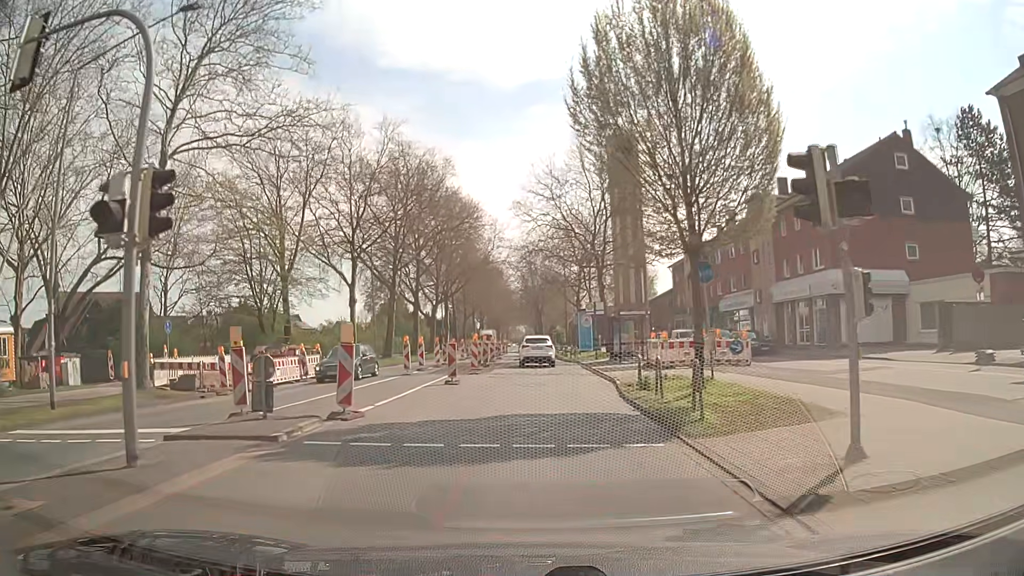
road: secondary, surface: asphalt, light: Day
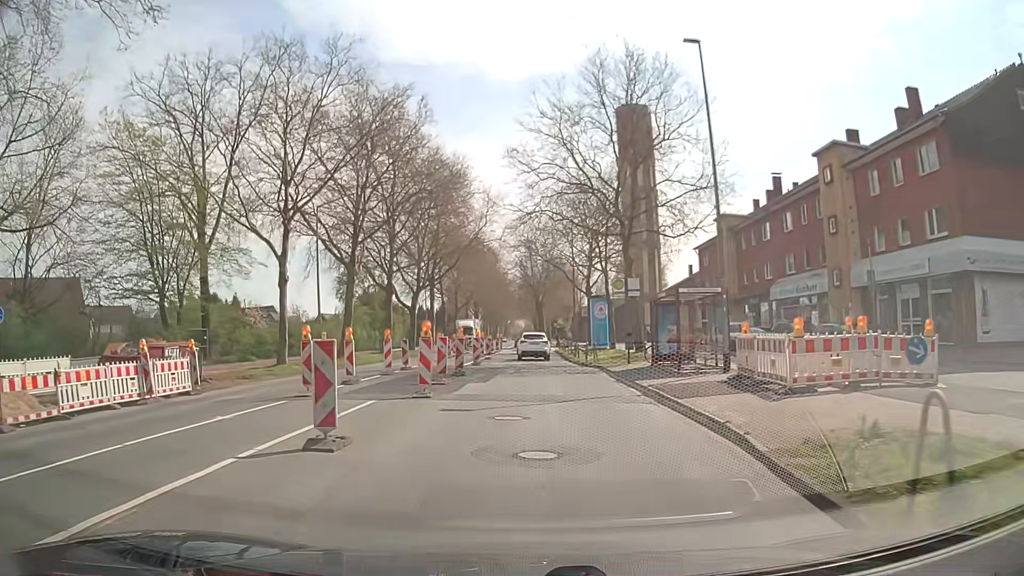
(-0.1, +13.3) m; -1°
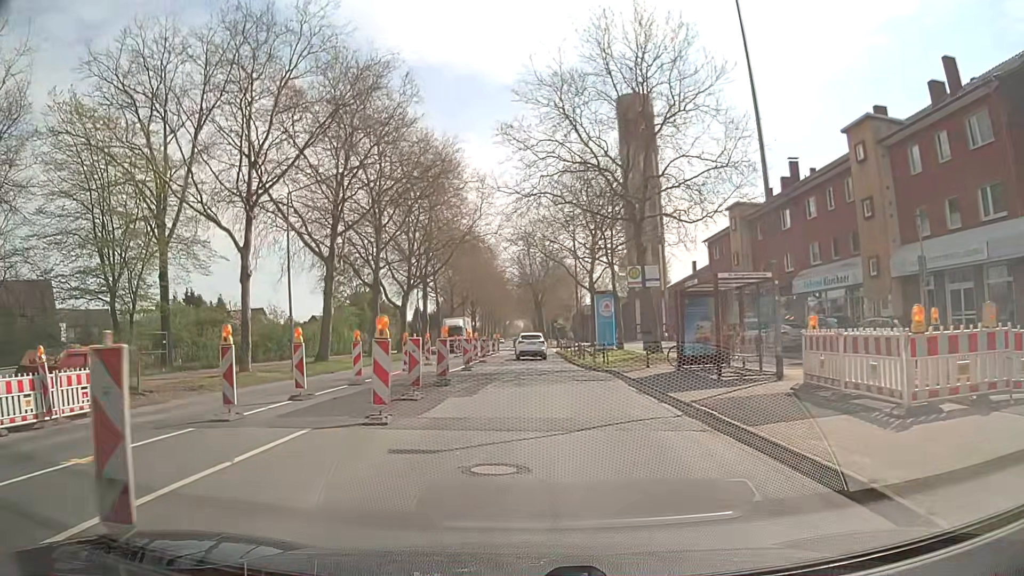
(+0.1, +4.5) m; 0°
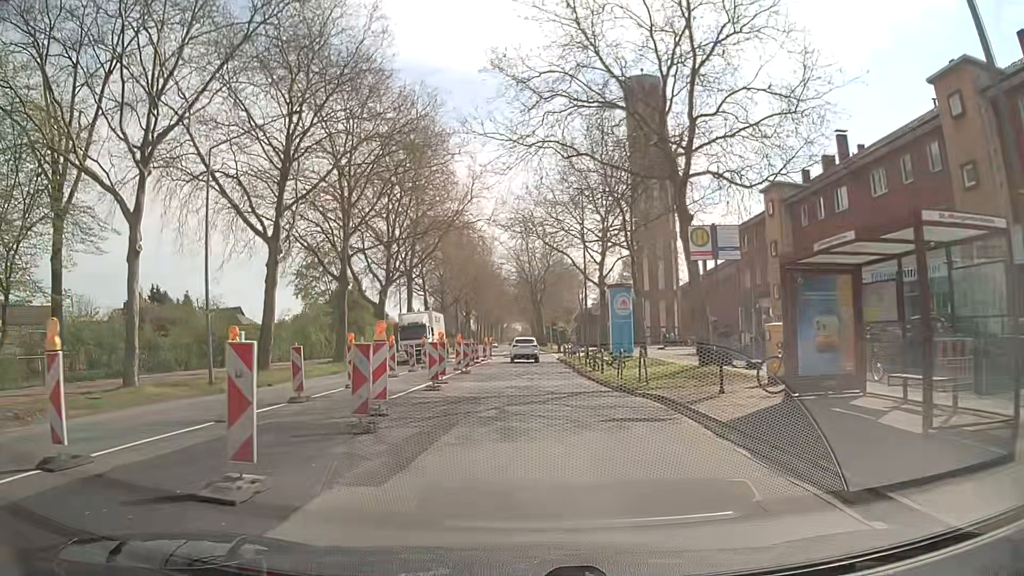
(0.0, +9.0) m; 0°
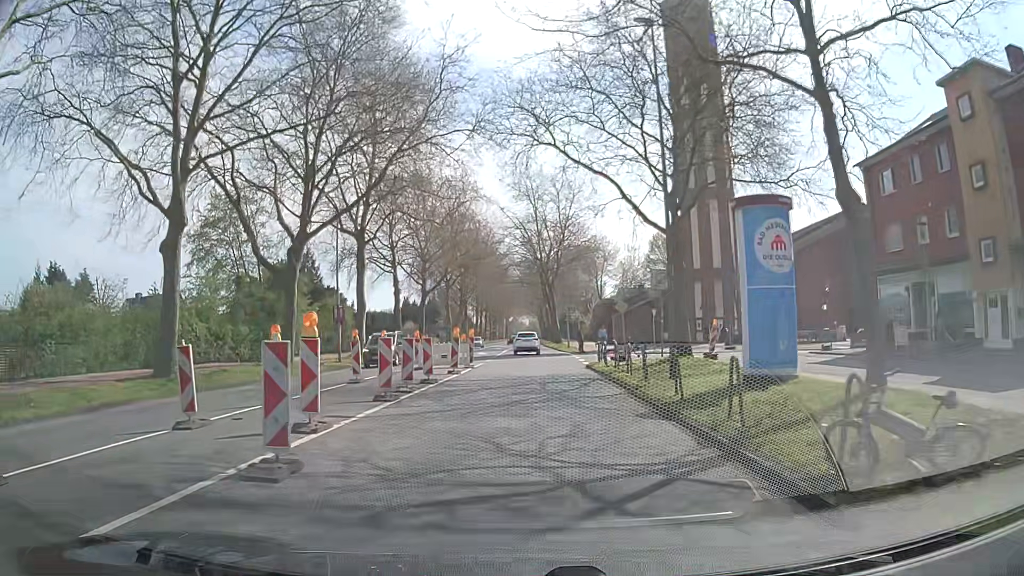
(+0.1, +22.5) m; -1°
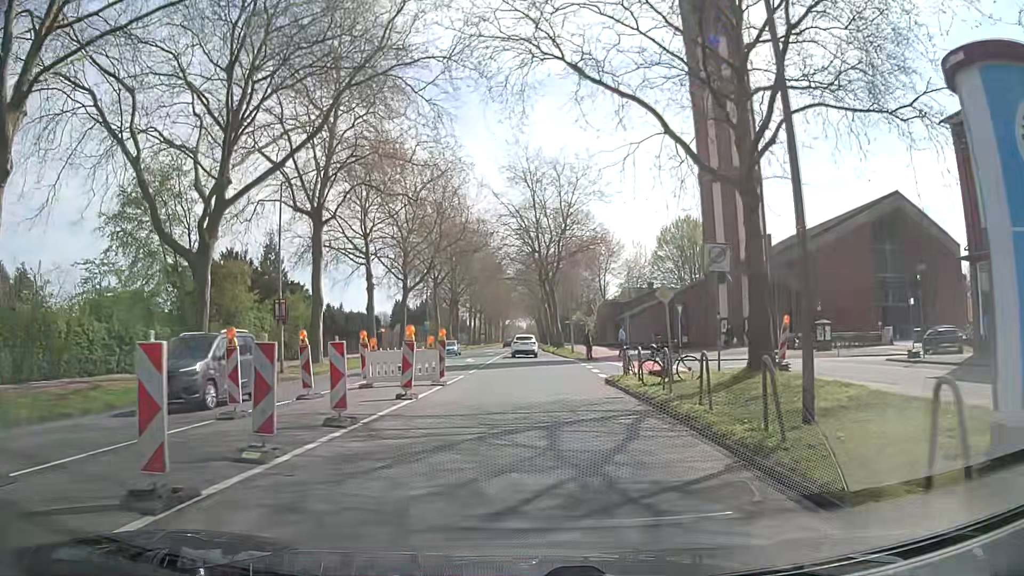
(+0.2, +9.1) m; +1°
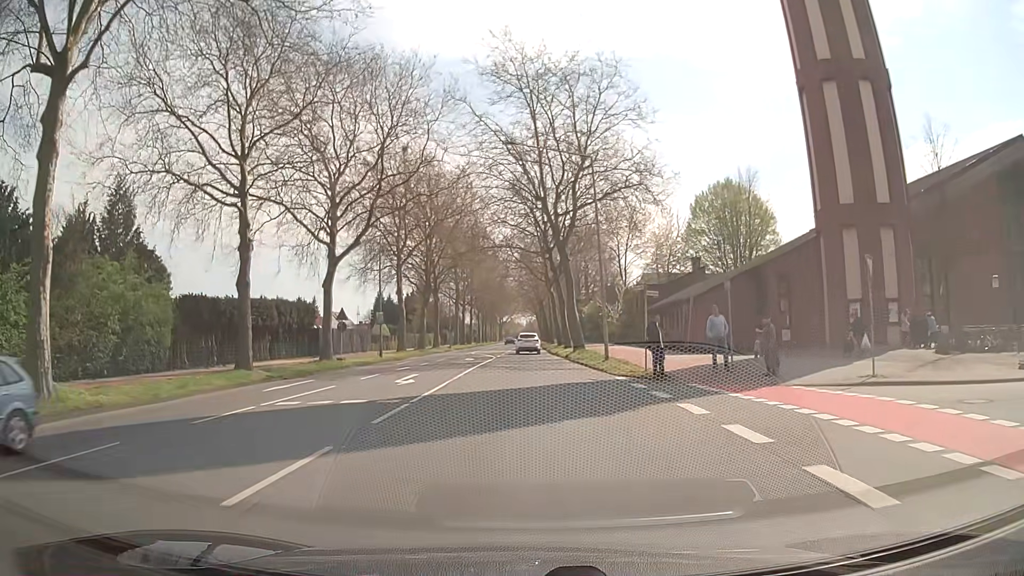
(+0.4, +22.8) m; +1°
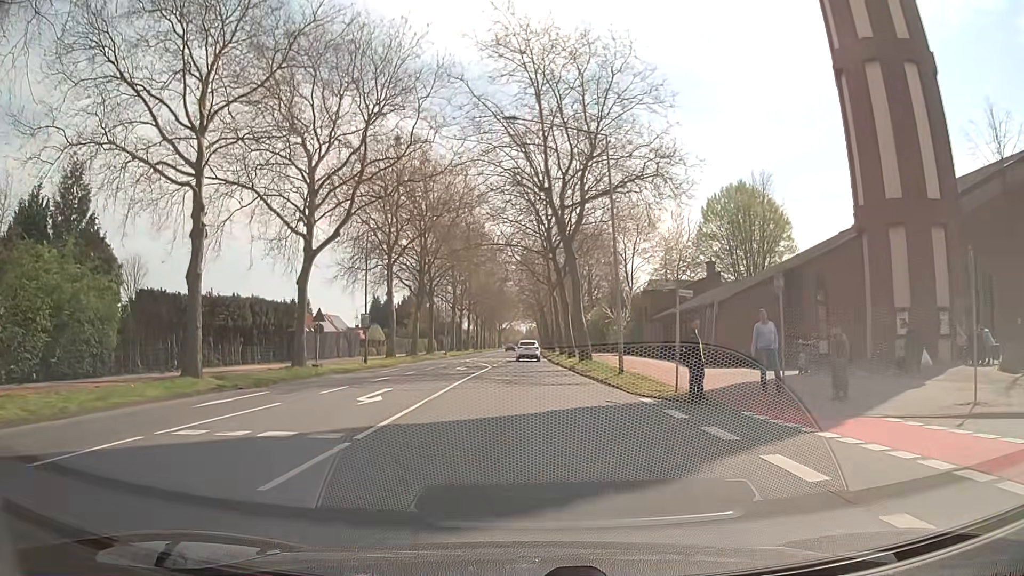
(-0.1, +4.6) m; 0°
(0, +10) (0, +20) (0, +30) (-1, +40) (-1, +50) (-1, +60) (-1, +70) (-1, +80) (-1, +90) (-2, +100) m
